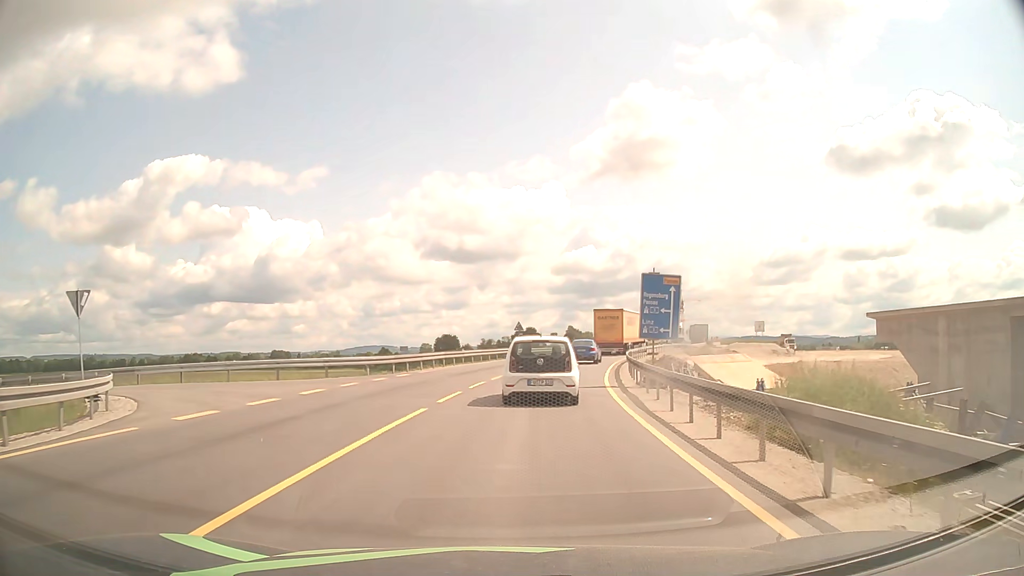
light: Day
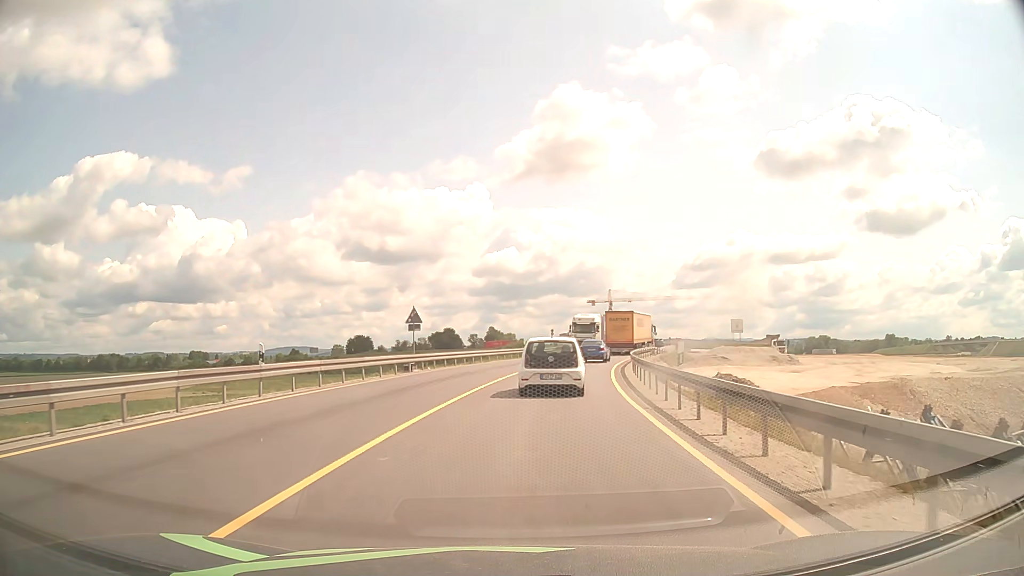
(+1.3, +24.1) m; +7°
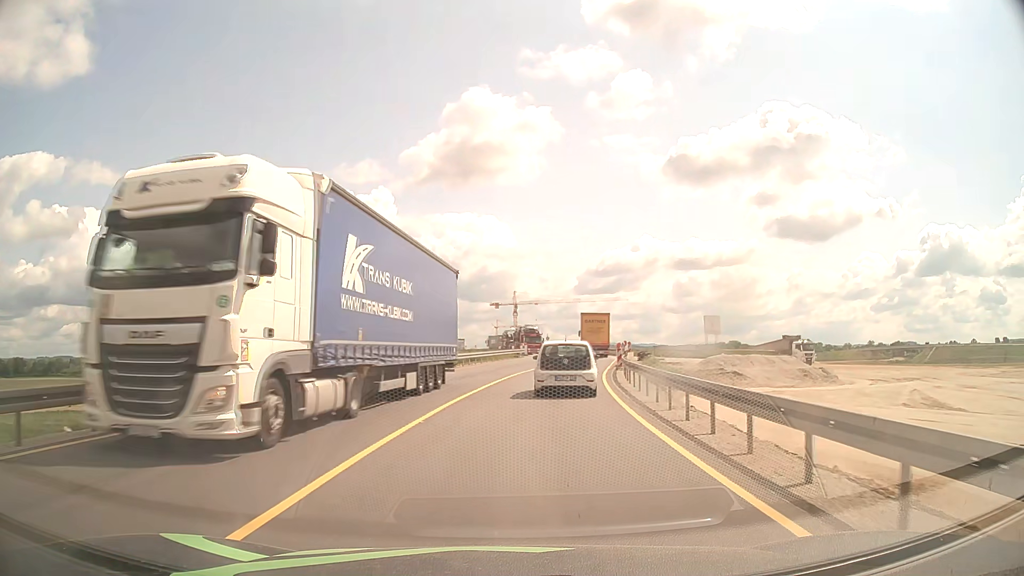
(+1.7, +26.1) m; +8°
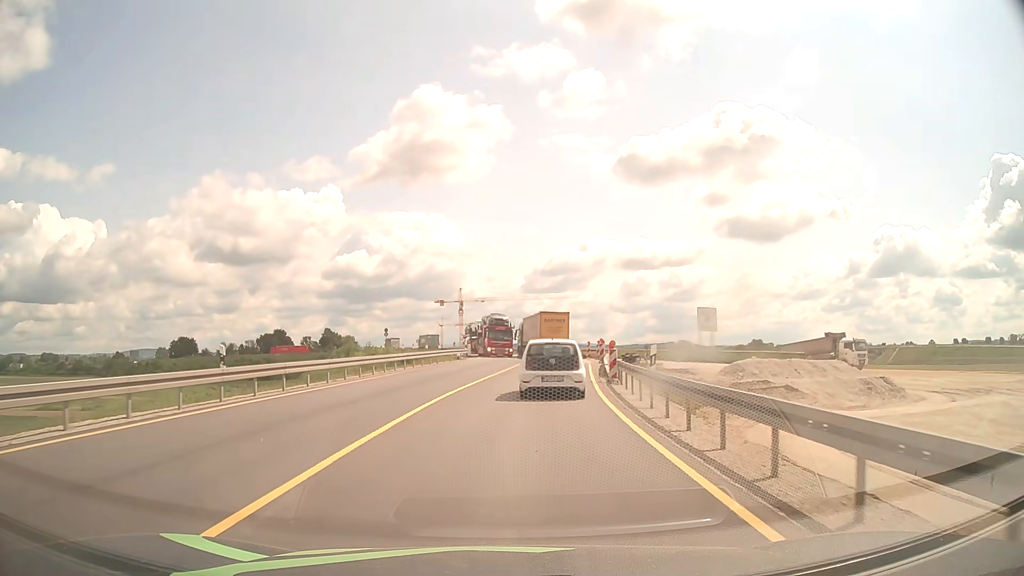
(+0.5, +14.0) m; +5°
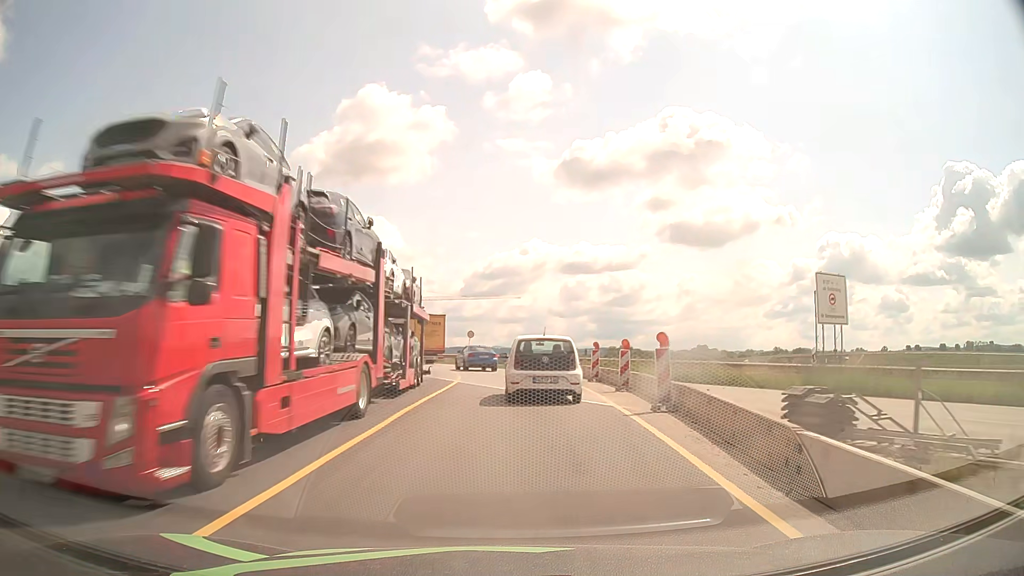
(+1.4, +27.7) m; +5°
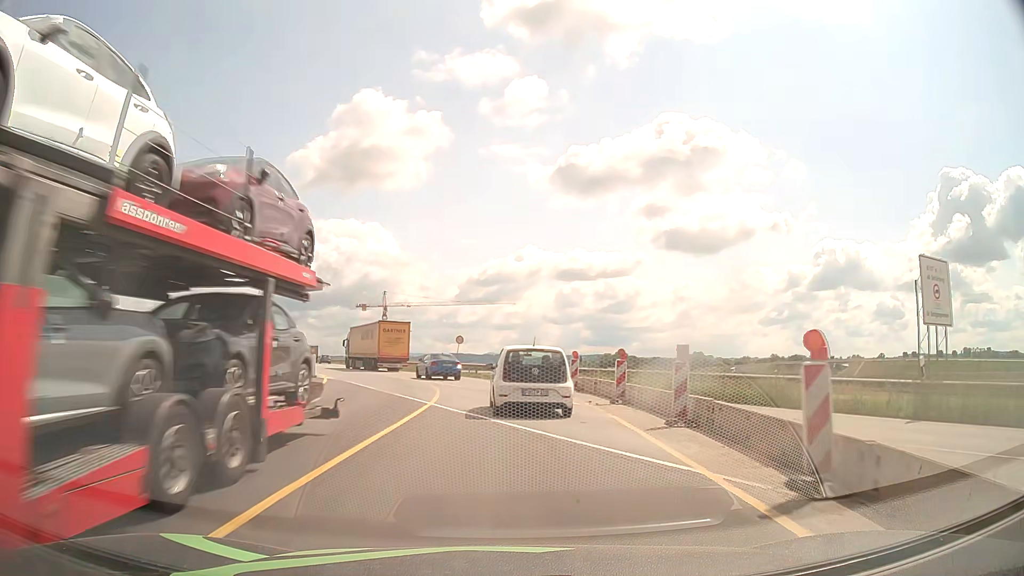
(0.0, +6.9) m; 0°
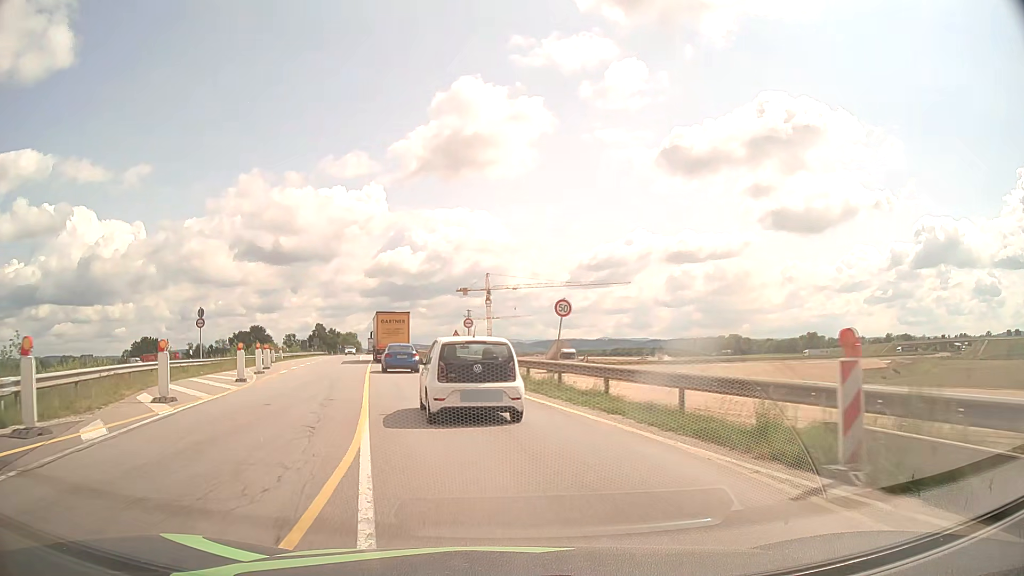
(-1.0, +27.1) m; -8°
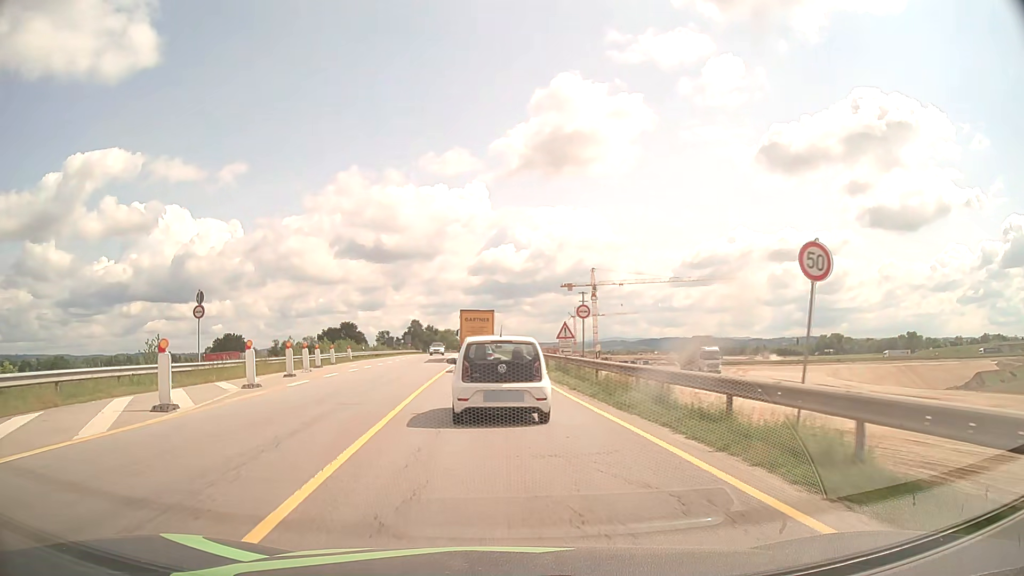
(-1.0, +12.8) m; -9°
(0, +10) (-1, +20) (-2, +30) (-2, +40) (-2, +50) (-3, +60) (-3, +70) (-4, +80) (-4, +90) (-5, +100) m
